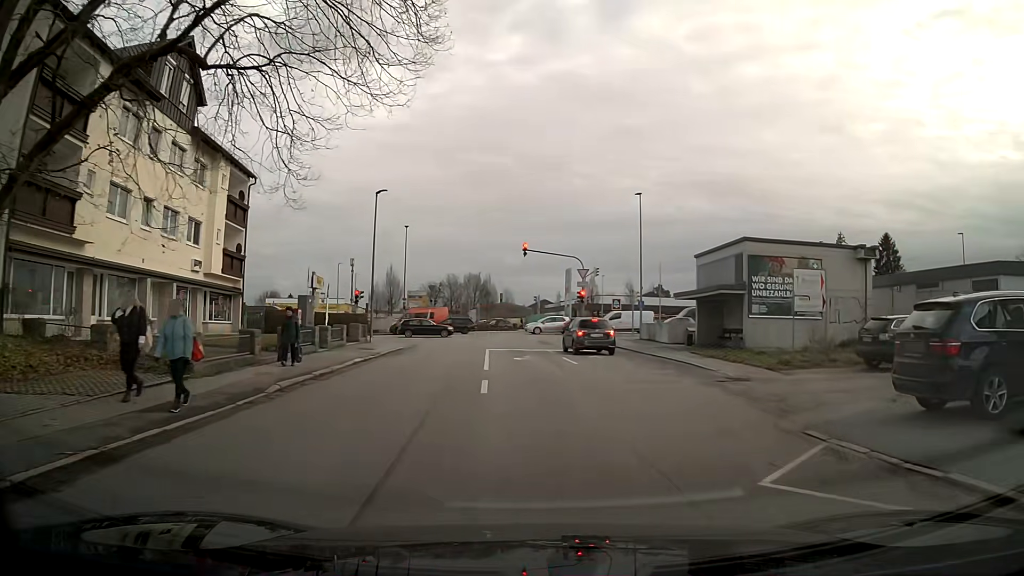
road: residential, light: Day
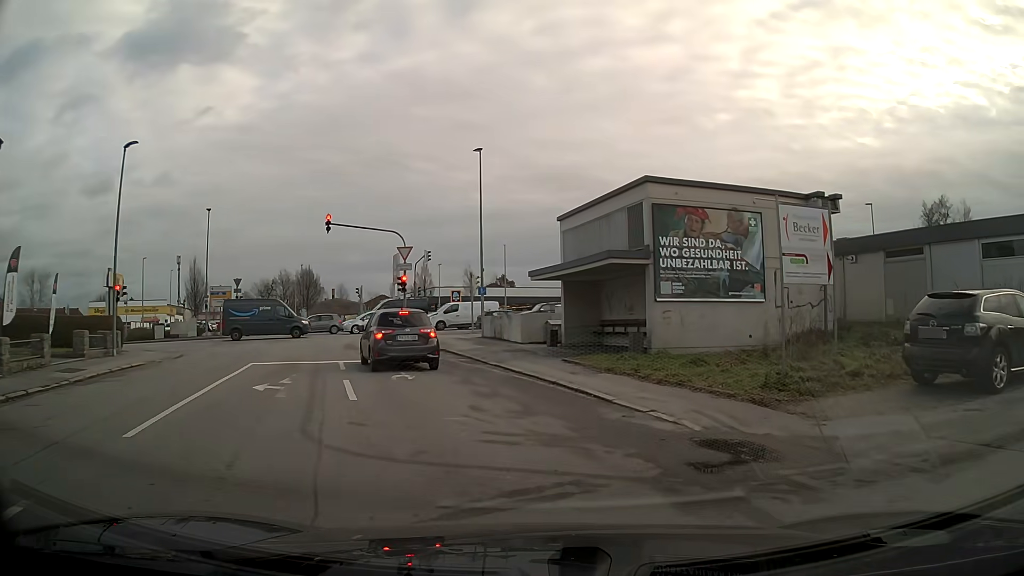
(+1.3, +10.6) m; +11°
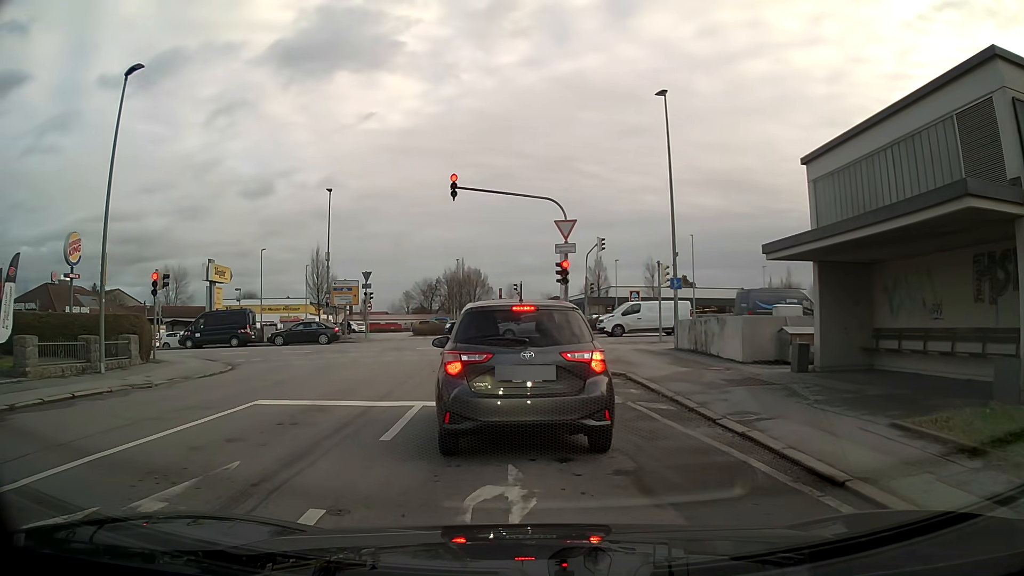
(-1.2, +9.5) m; -16°
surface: asphalt
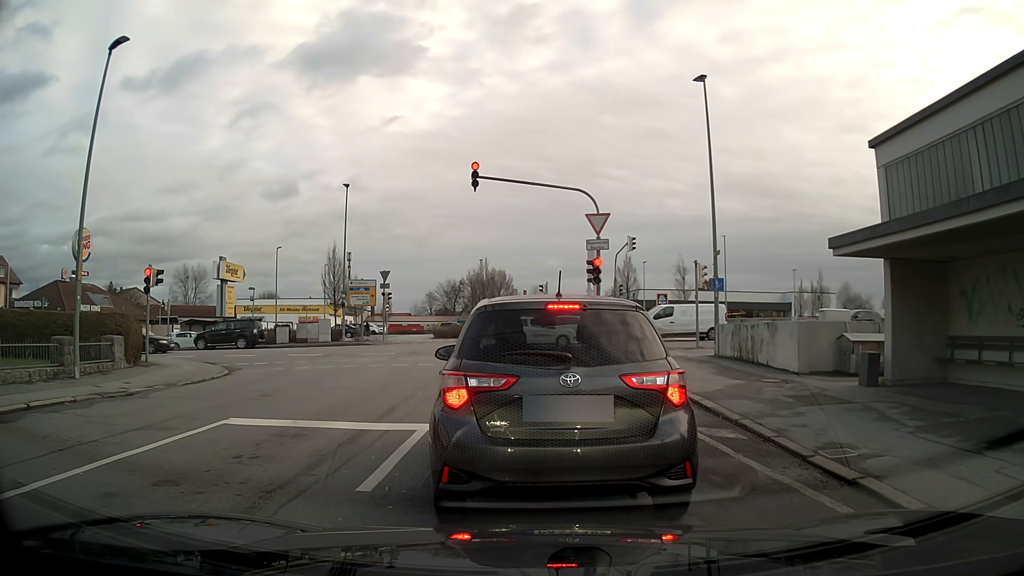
(0.0, +2.0) m; -1°
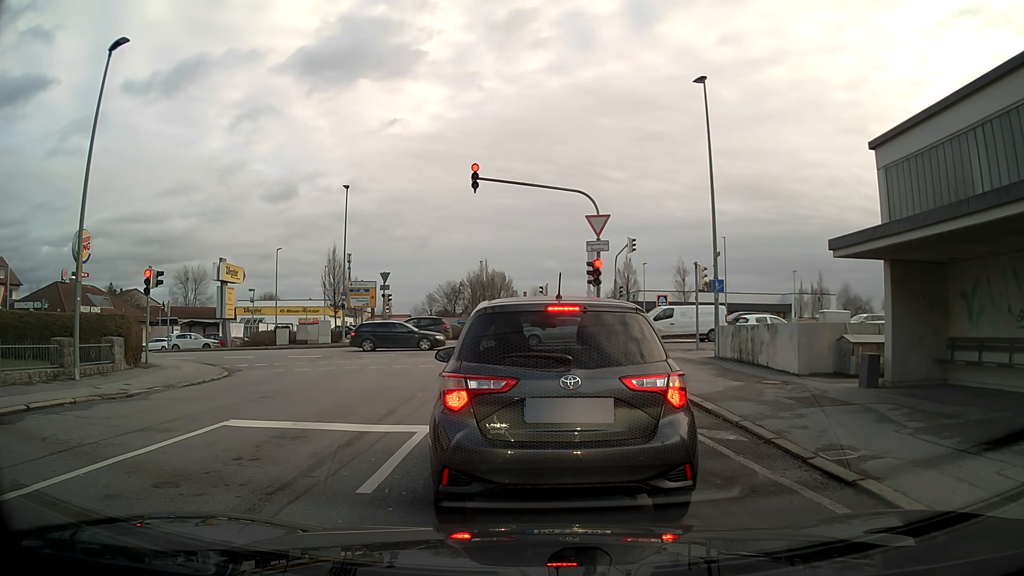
(0.0, +0.1) m; 0°
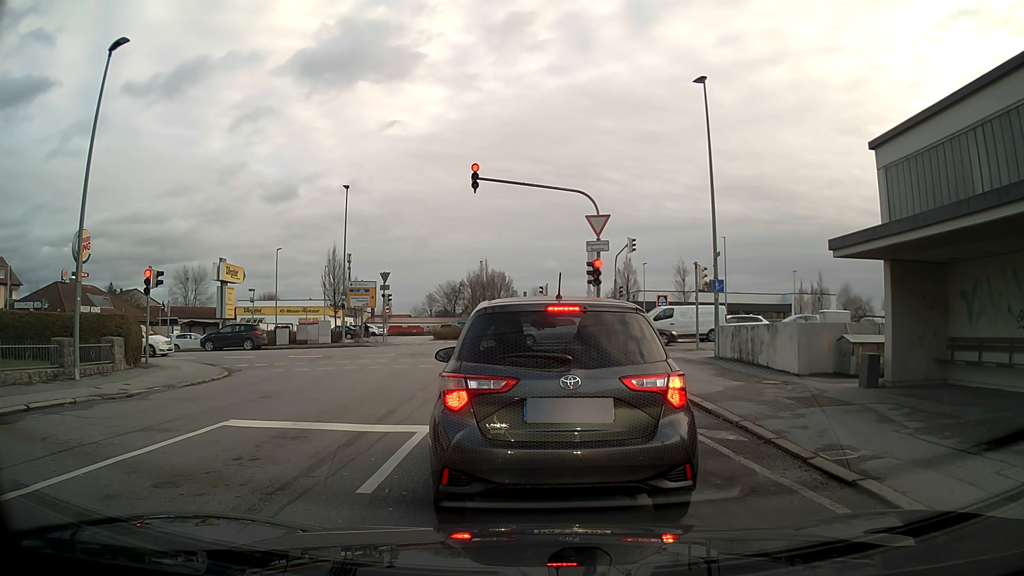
(0.0, 0.0) m; 0°
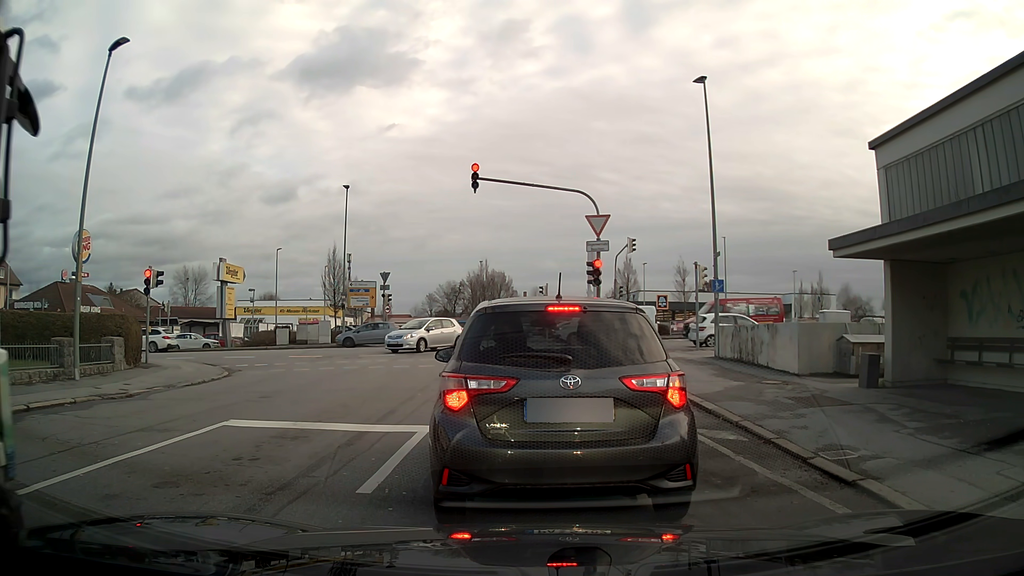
(0.0, 0.0) m; 0°
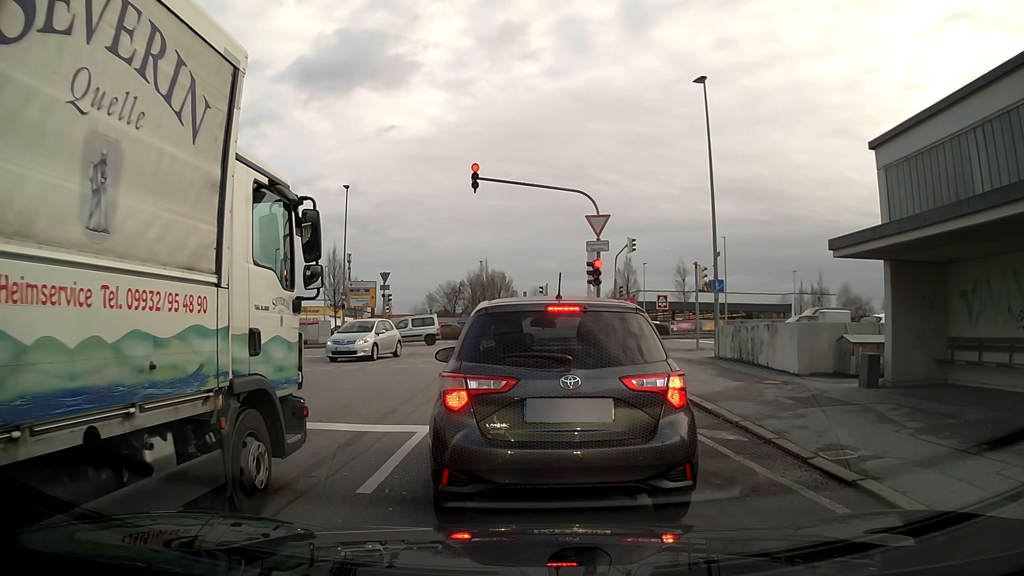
(0.0, 0.0) m; 0°
